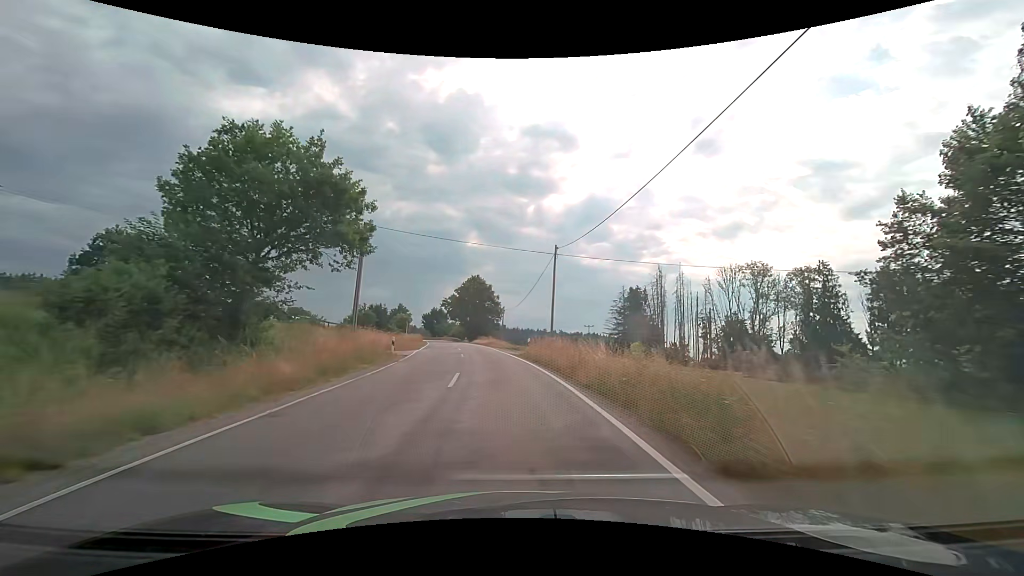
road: tertiary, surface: asphalt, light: Day
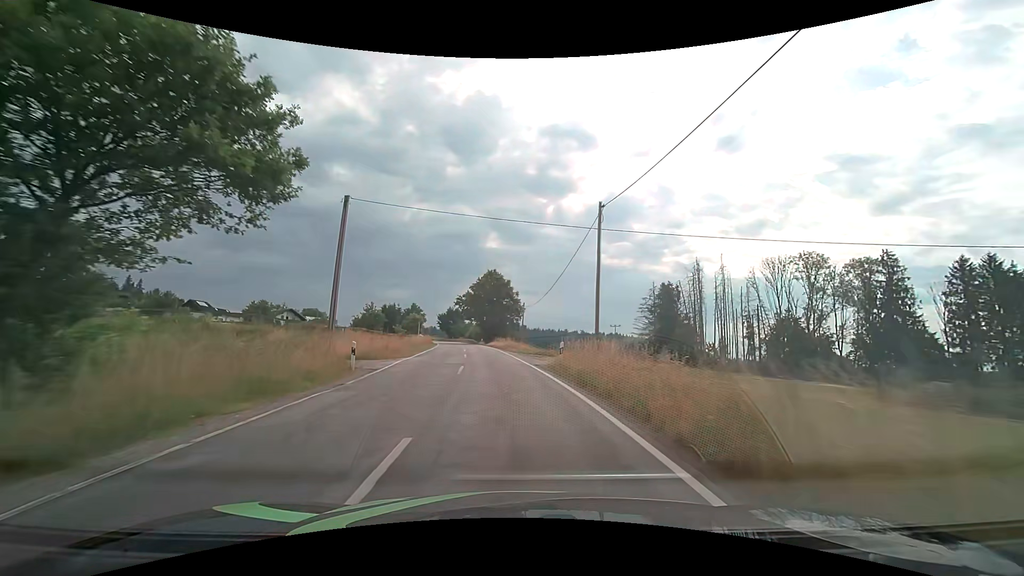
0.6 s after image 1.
(-0.2, +9.7) m; -2°
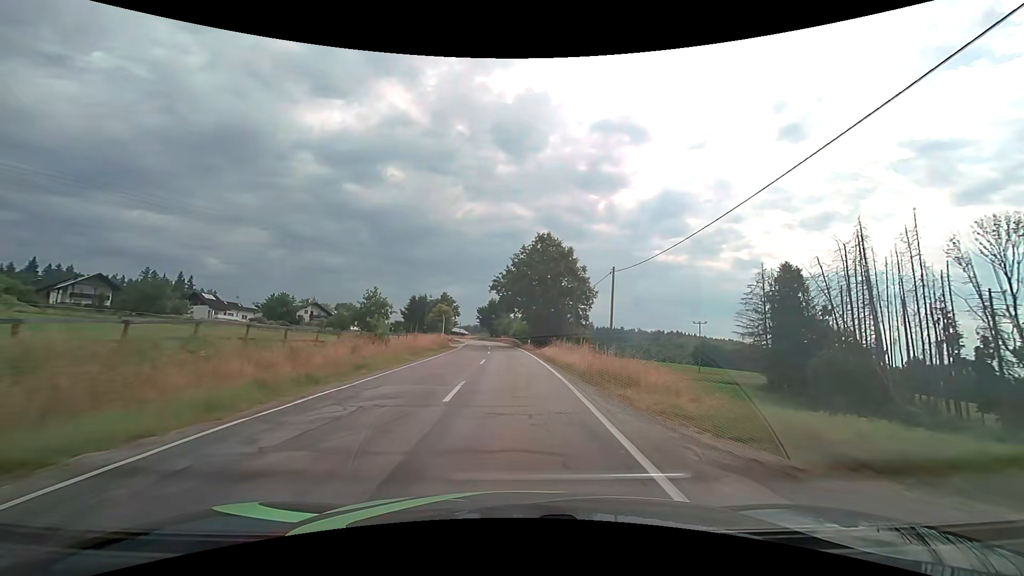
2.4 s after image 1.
(-1.7, +29.6) m; -6°
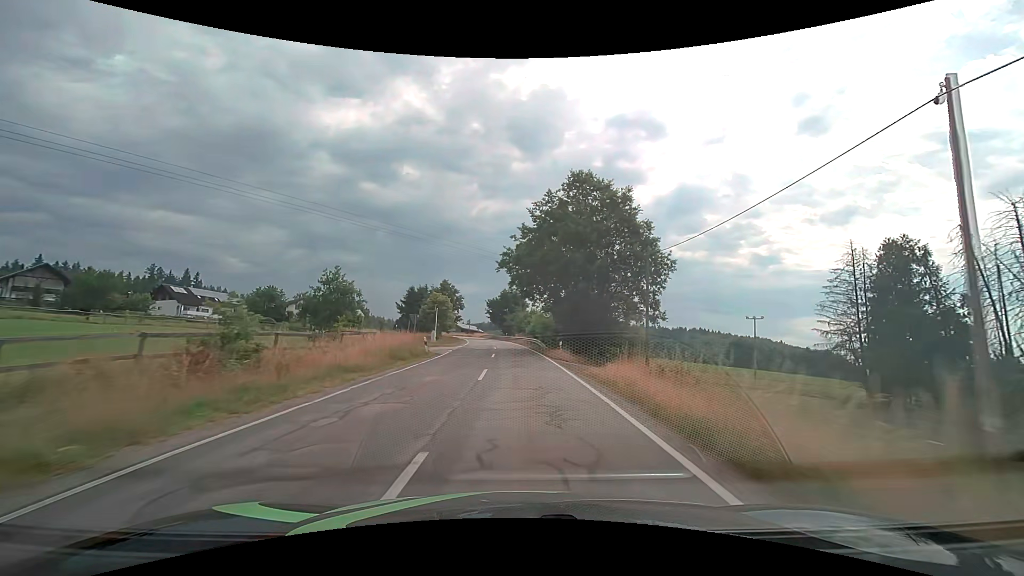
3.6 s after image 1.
(-0.5, +20.2) m; -2°
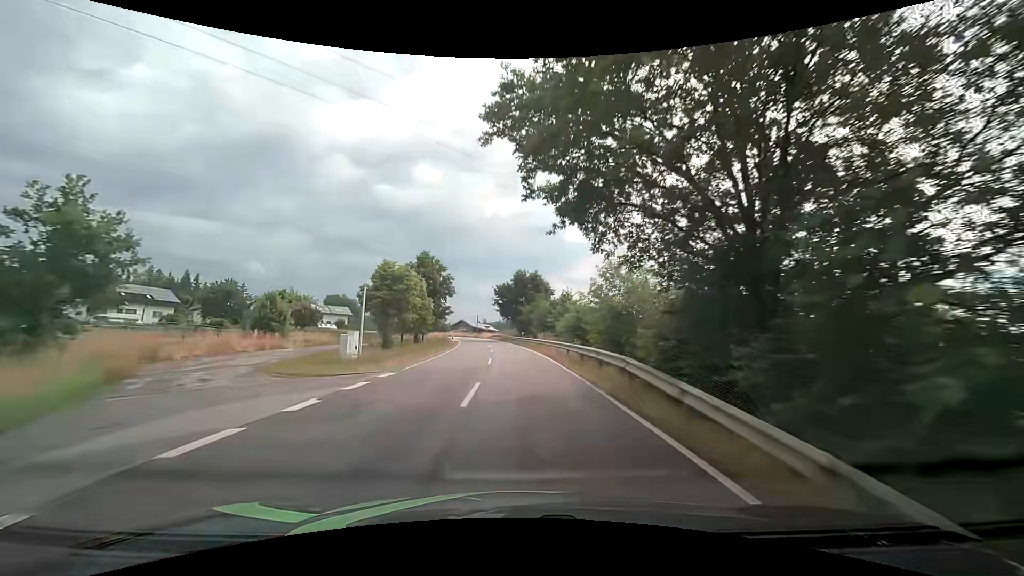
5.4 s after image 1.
(-0.3, +30.3) m; -2°
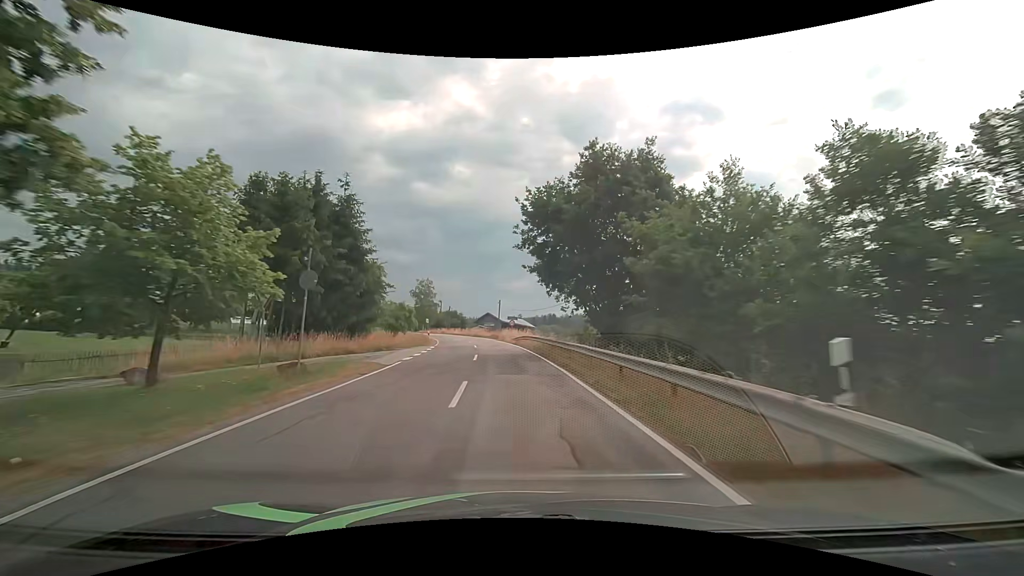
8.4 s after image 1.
(-1.4, +47.7) m; -4°
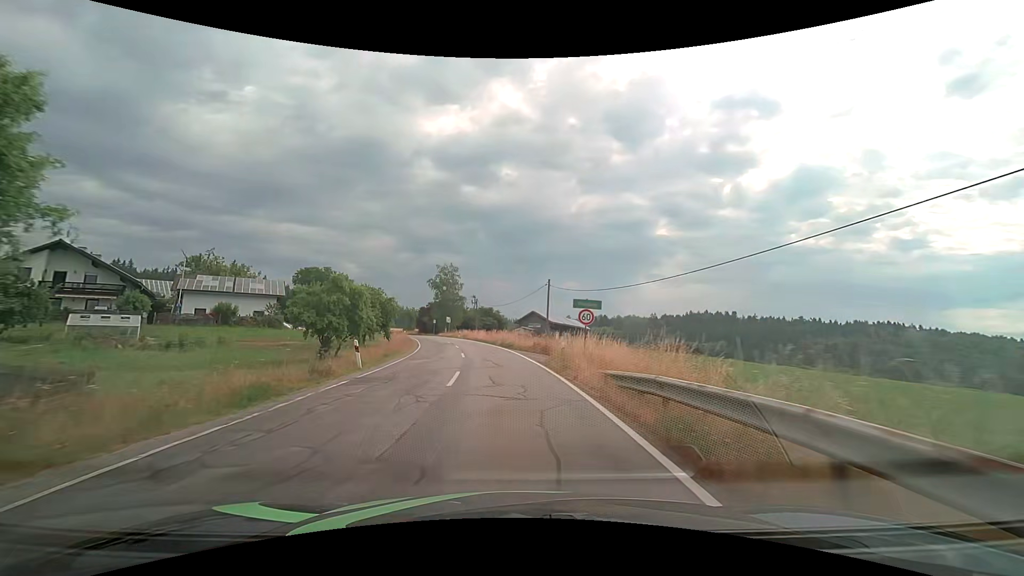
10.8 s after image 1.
(-1.0, +32.3) m; -5°
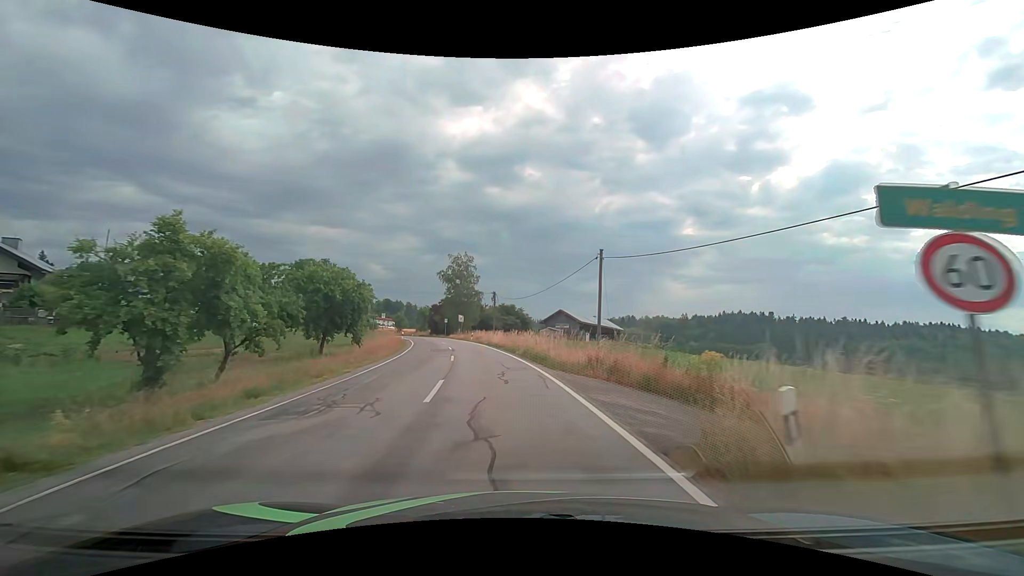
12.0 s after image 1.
(-0.4, +14.8) m; -3°
(0, +10) (-1, +20) (-2, +30) (-4, +40) (-6, +50) (-8, +59) (-11, +69) (-14, +78) (-17, +88) (-21, +97) m
